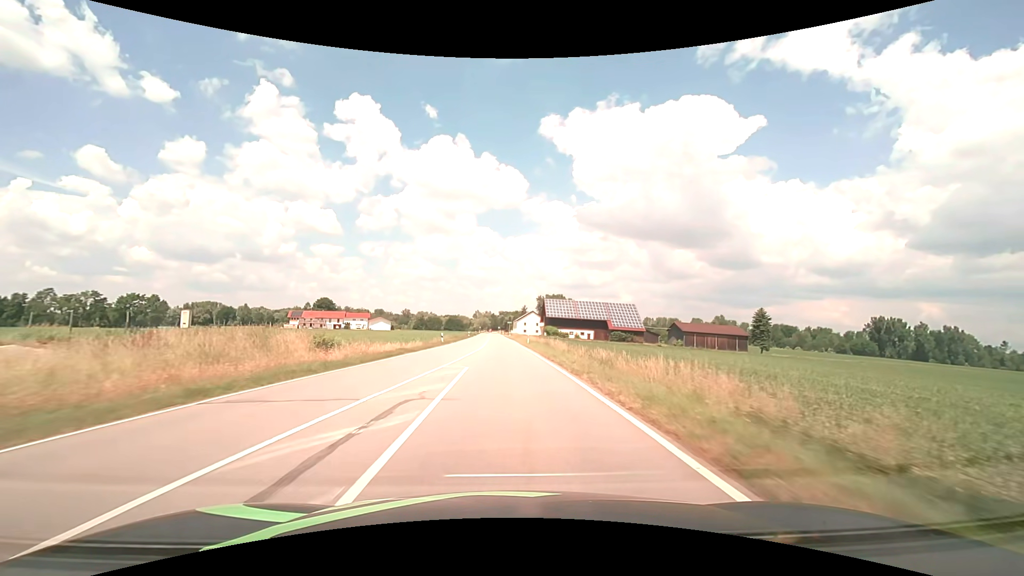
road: tertiary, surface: asphalt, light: Day
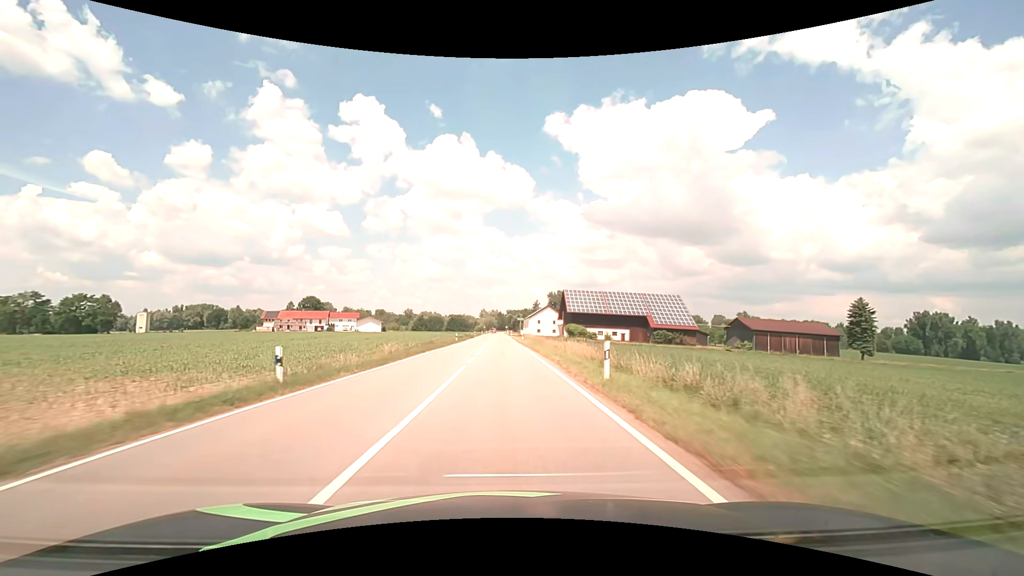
(-0.2, +34.9) m; -1°
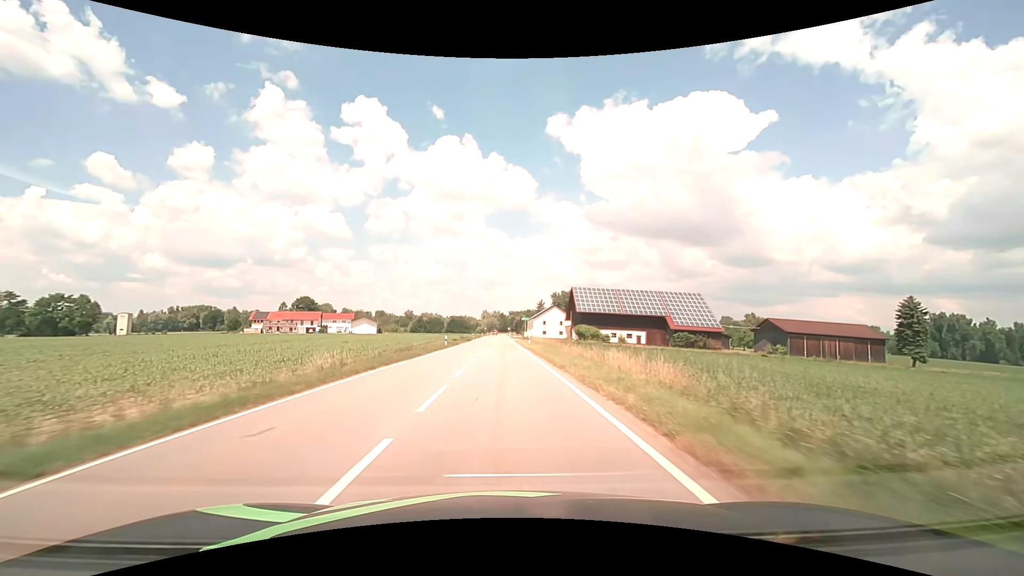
(0.0, +11.8) m; 0°
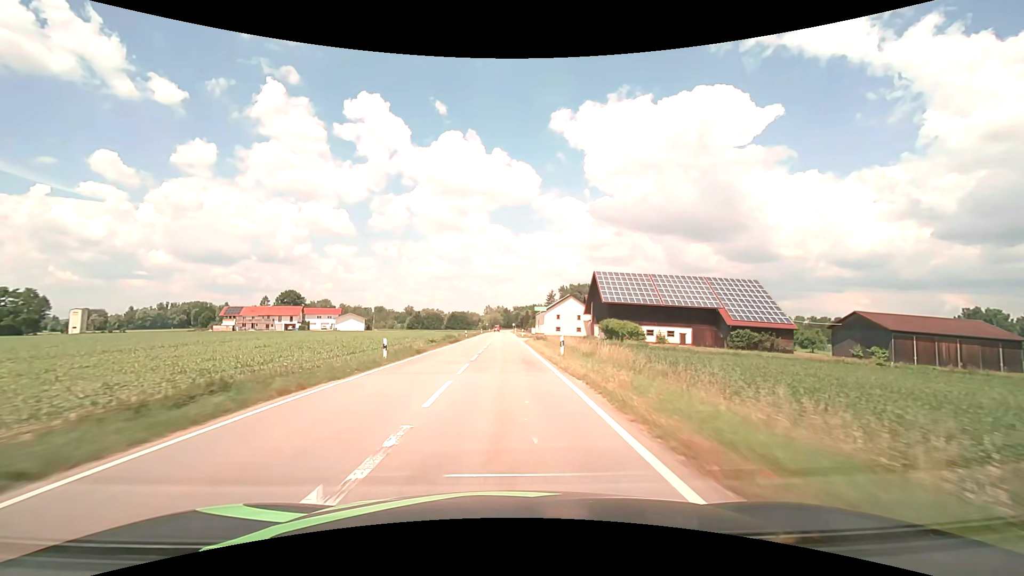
(-0.1, +23.7) m; 0°
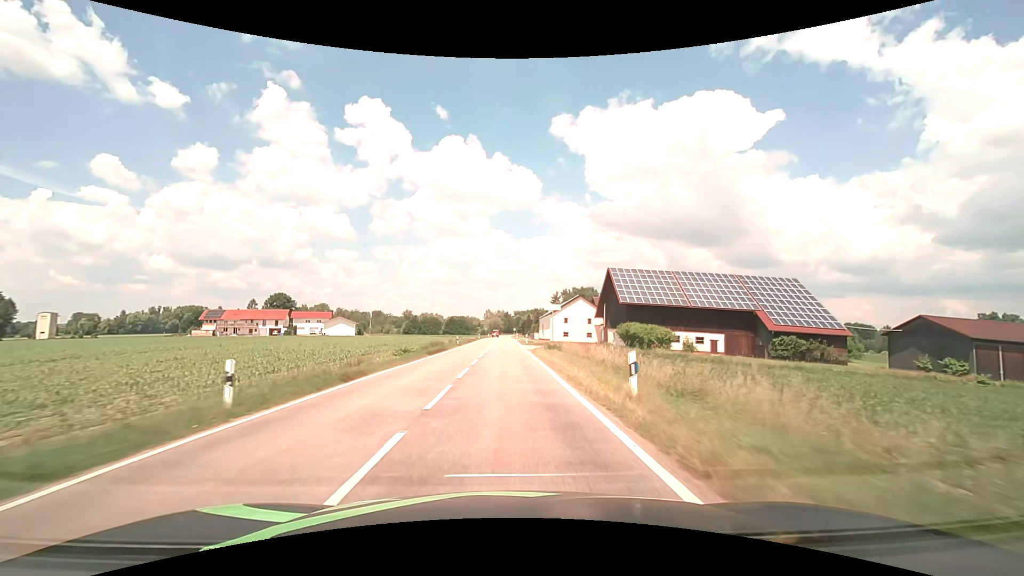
(0.0, +11.8) m; 0°
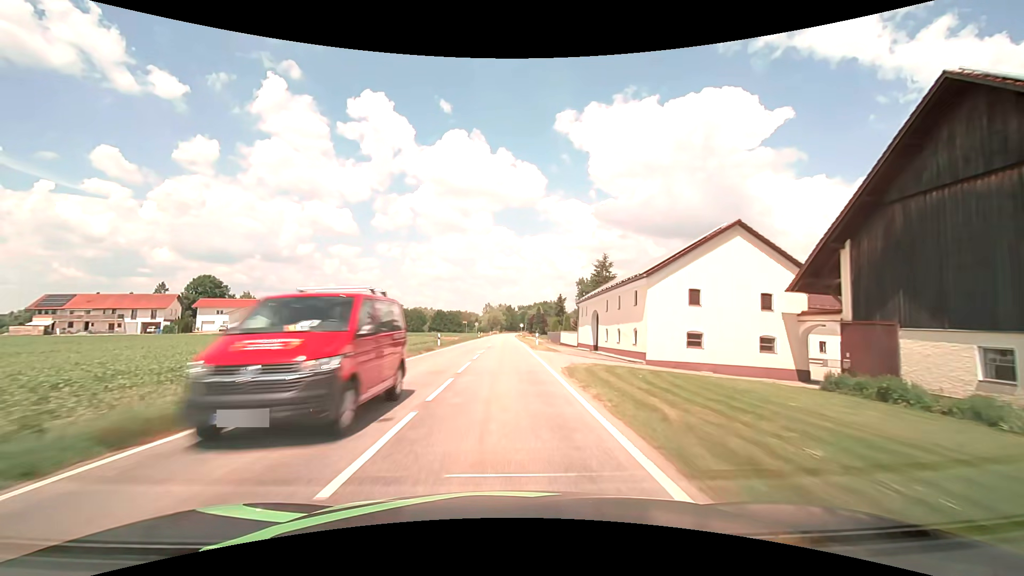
(0.0, +59.2) m; 0°
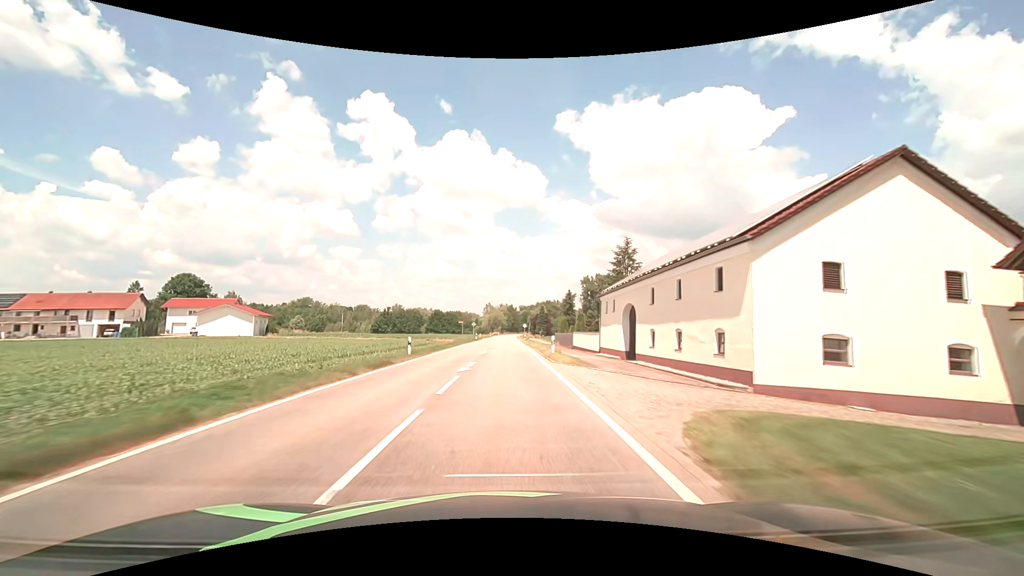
(0.0, +11.9) m; 0°
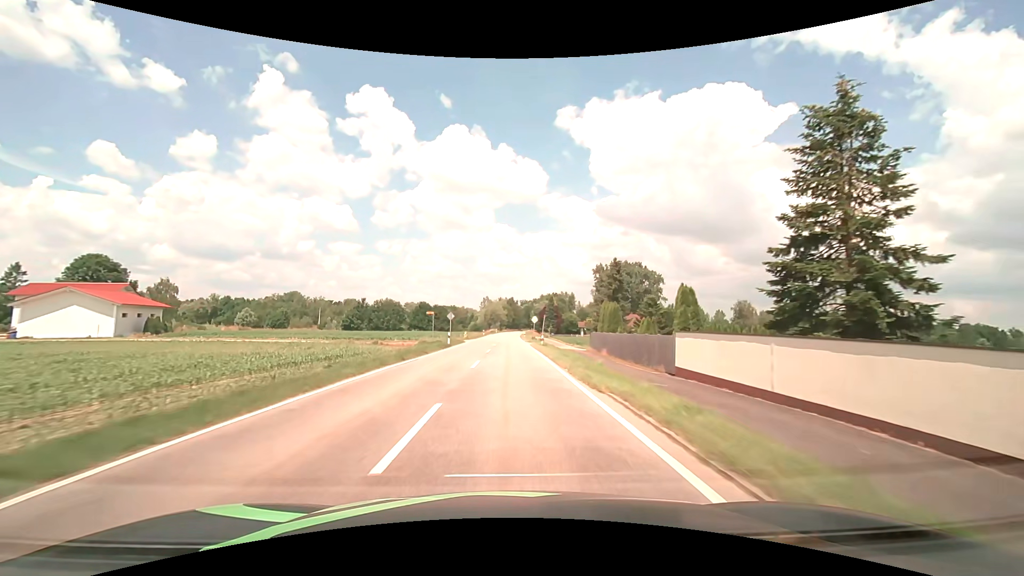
(0.0, +35.8) m; 0°
(0, +10) (0, +20) (0, +30) (0, +40) (0, +50) (0, +60) (0, +70) (+1, +80) (+1, +90) (+1, +100) m
